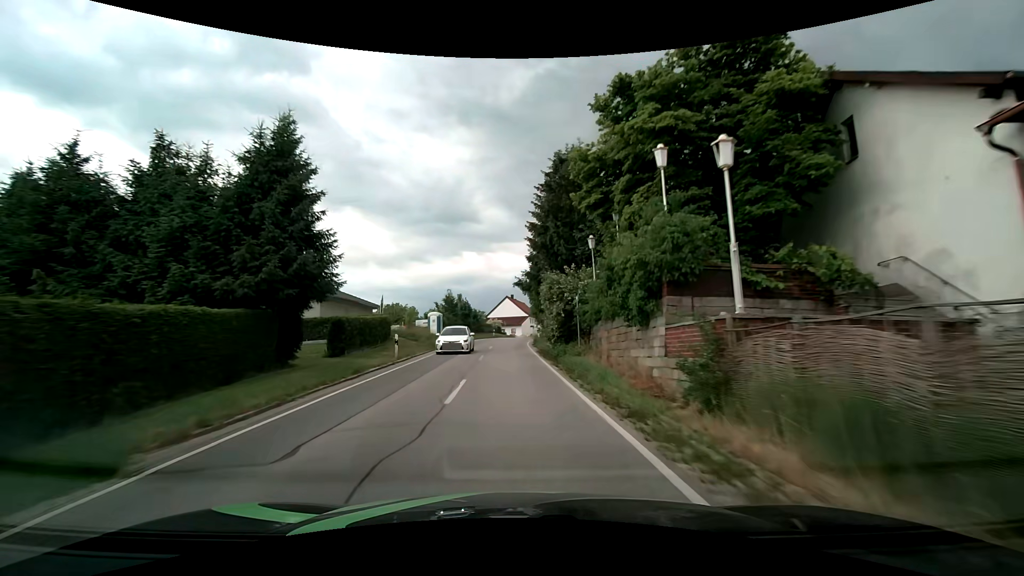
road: secondary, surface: asphalt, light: Day
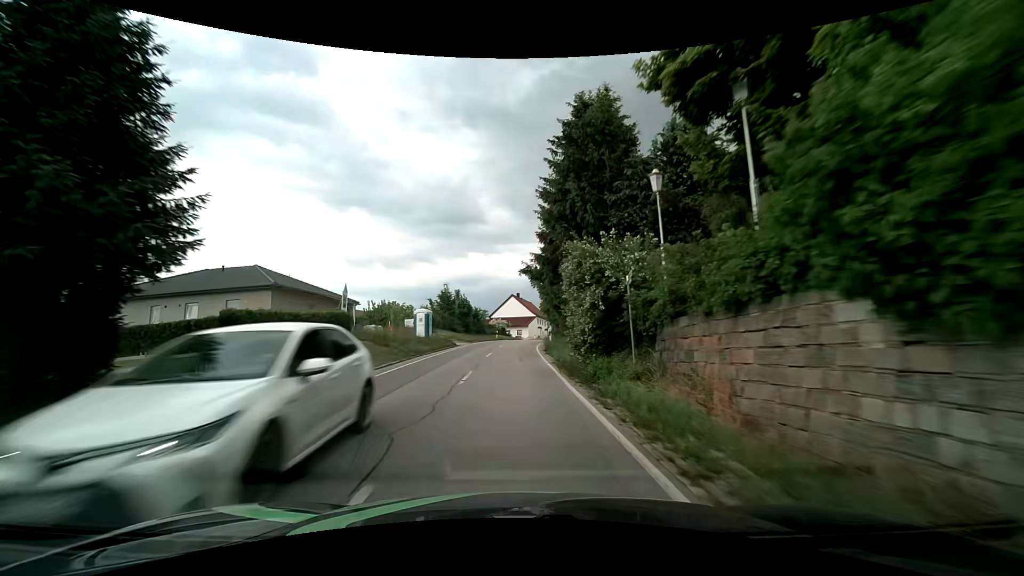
(-0.1, +8.8) m; -1°
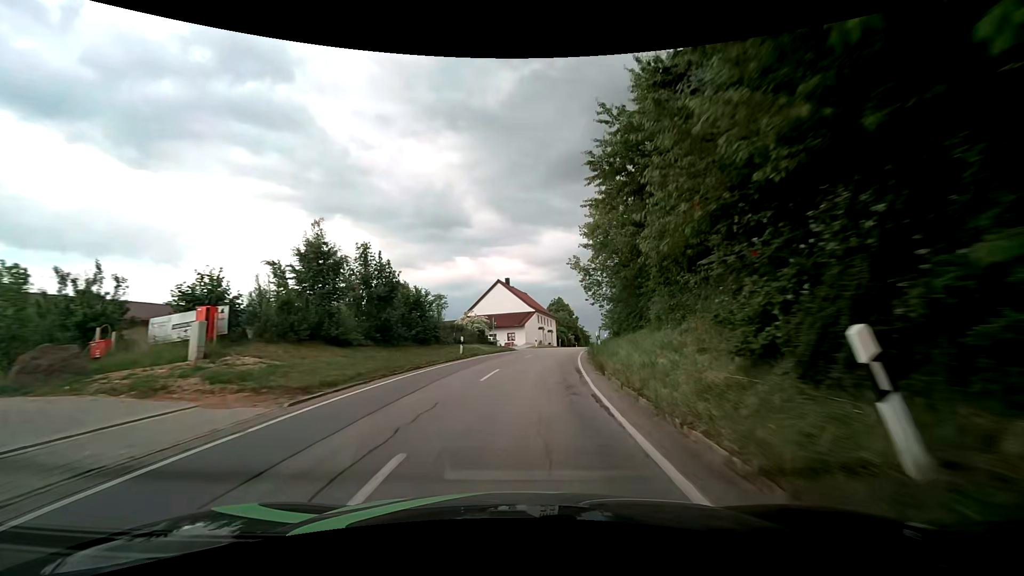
(-0.1, +34.2) m; +1°
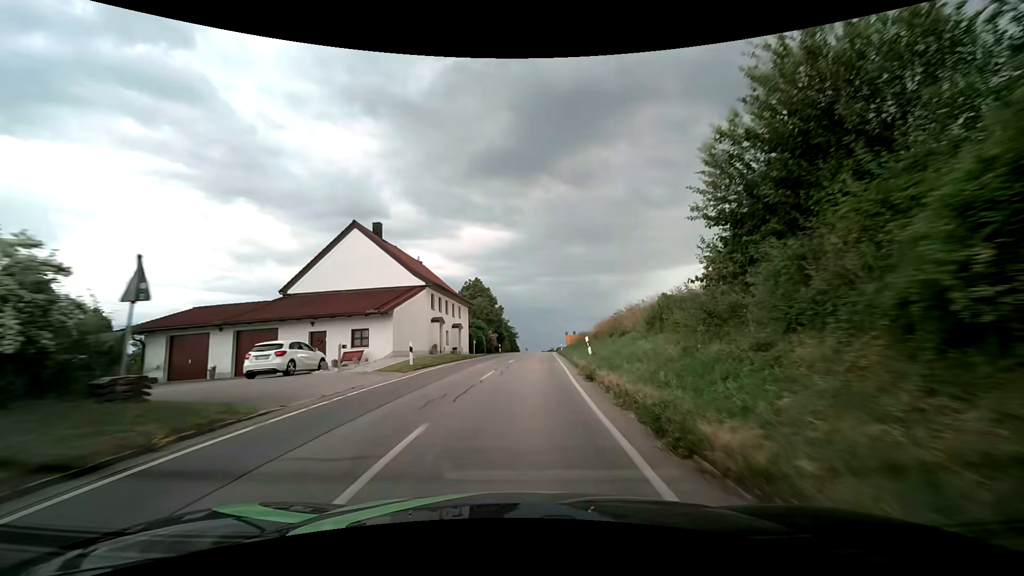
(+2.5, +33.2) m; +9°
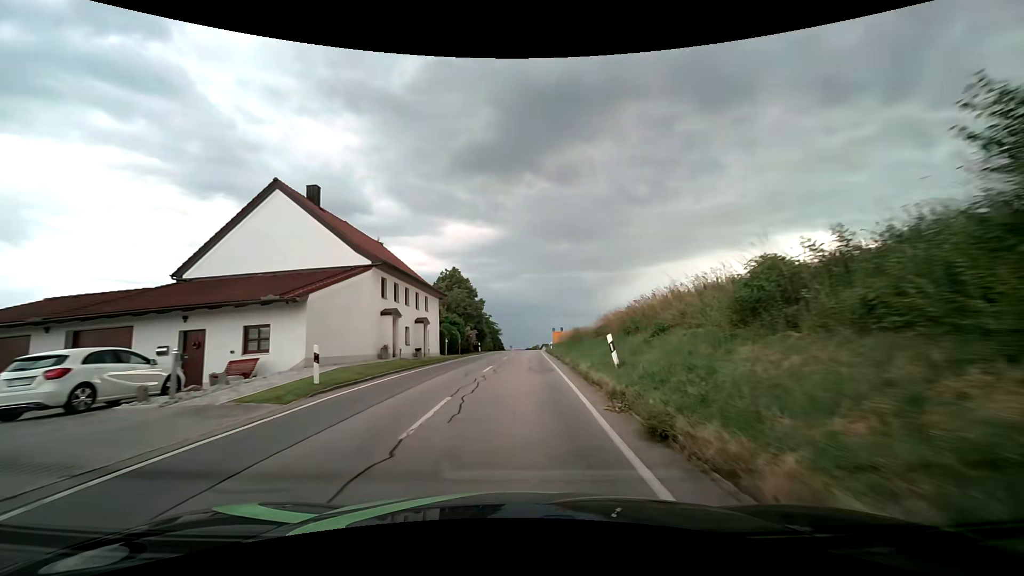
(+0.1, +8.6) m; +2°
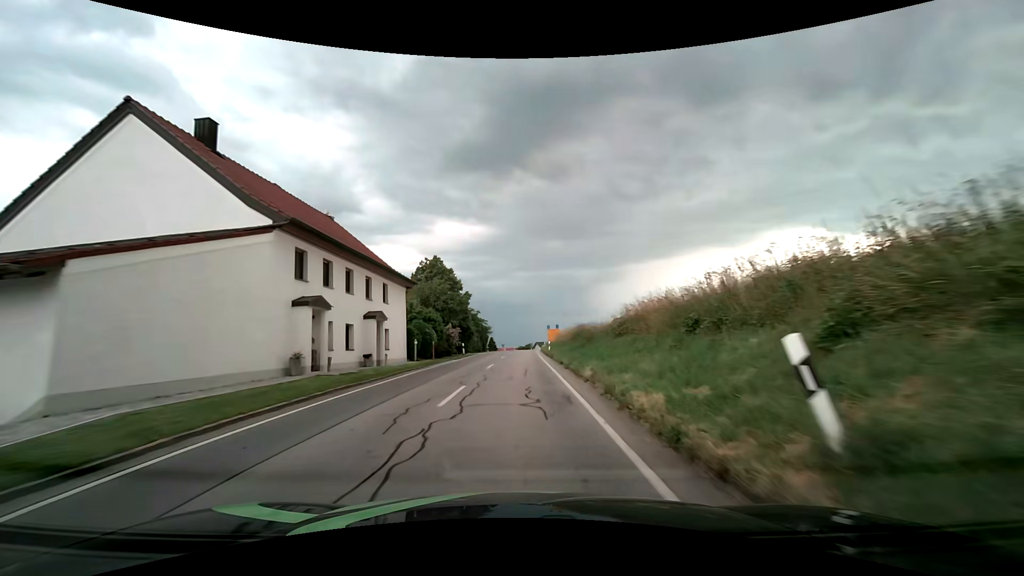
(+0.1, +8.9) m; +1°
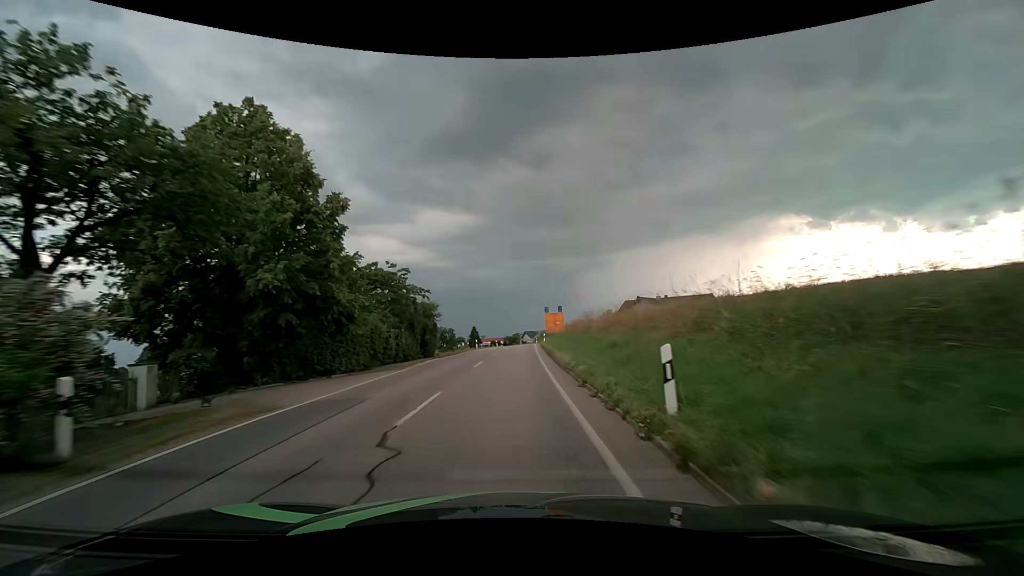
(+0.5, +38.0) m; +1°
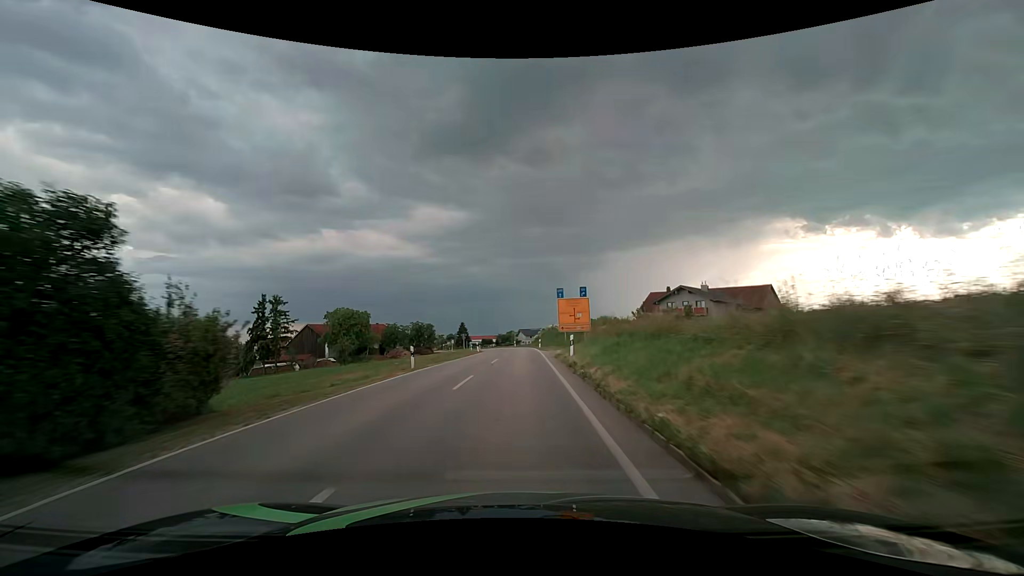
(0.0, +30.7) m; 0°
(0, +10) (0, +20) (0, +30) (0, +40) (0, +50) (0, +60) (-1, +70) (-2, +80) (-4, +90) (-6, +99) m
